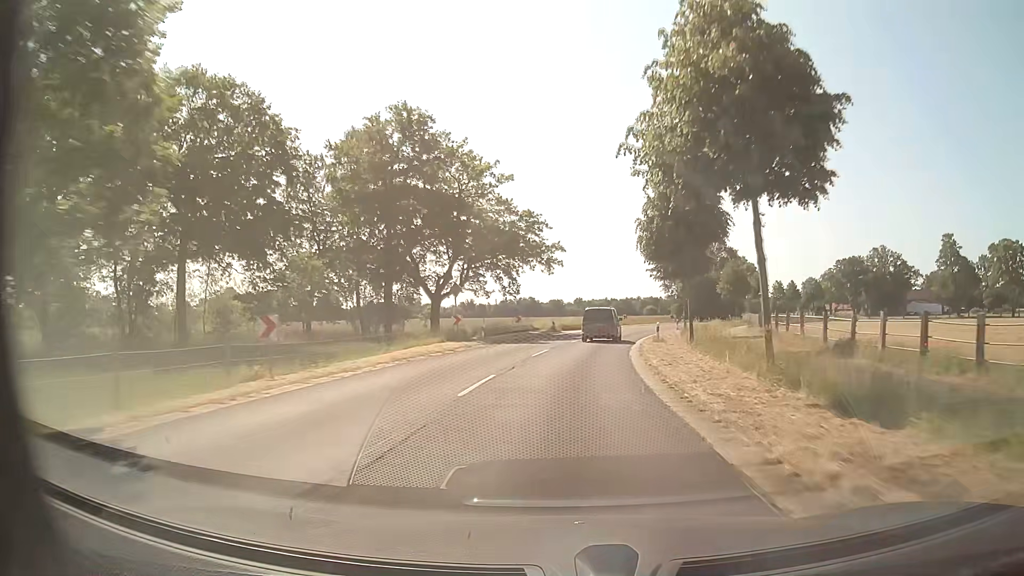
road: secondary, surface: asphalt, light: Day
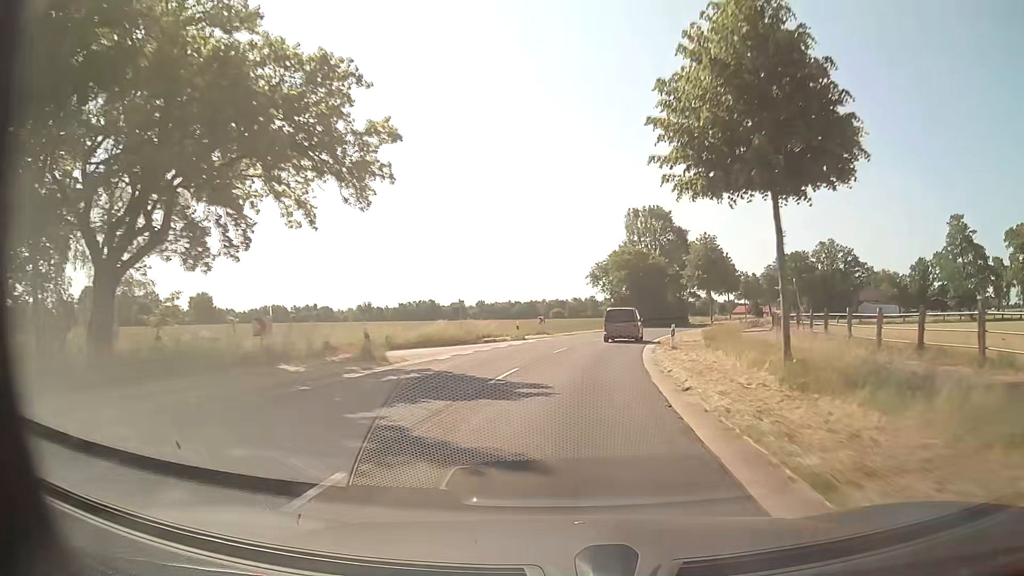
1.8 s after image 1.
(+2.3, +33.7) m; +8°
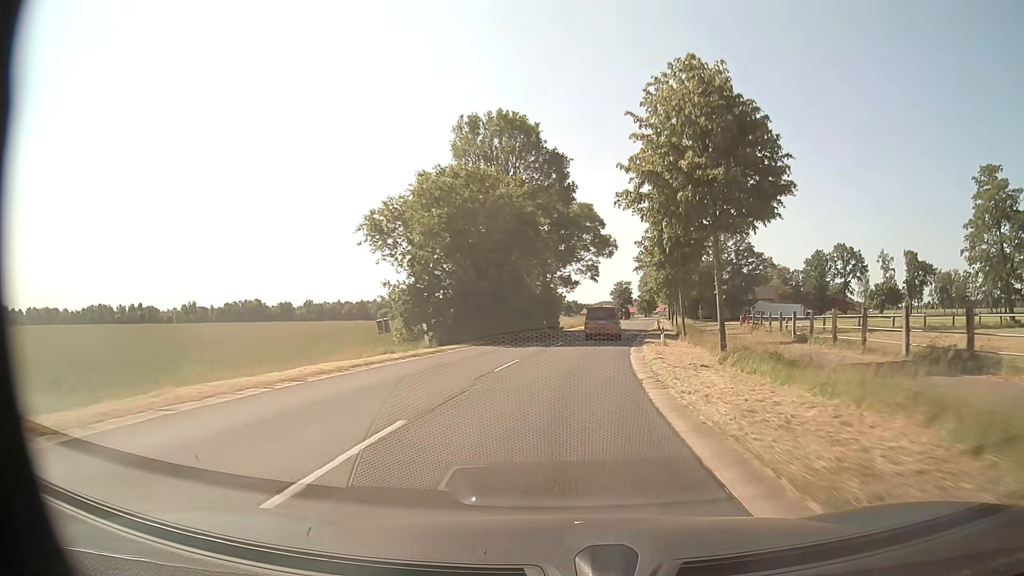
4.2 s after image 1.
(+5.1, +44.6) m; +13°
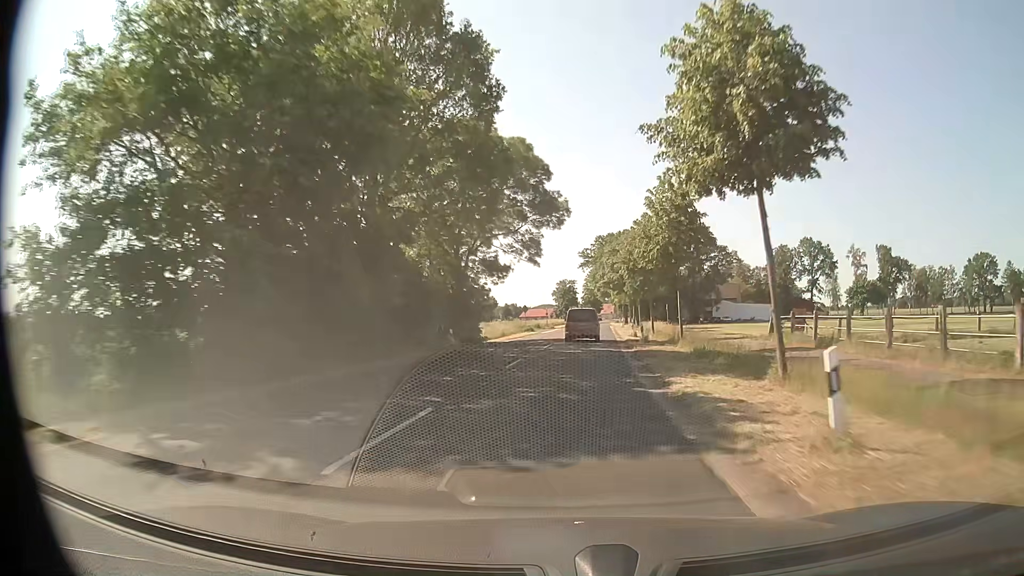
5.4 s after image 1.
(+1.1, +22.5) m; +6°
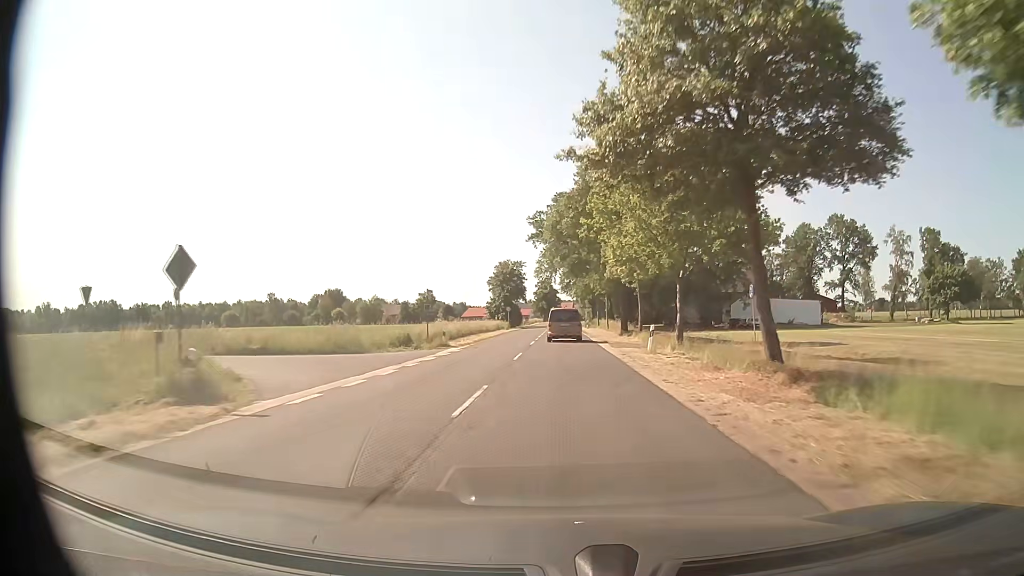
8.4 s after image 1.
(+2.4, +56.6) m; +4°
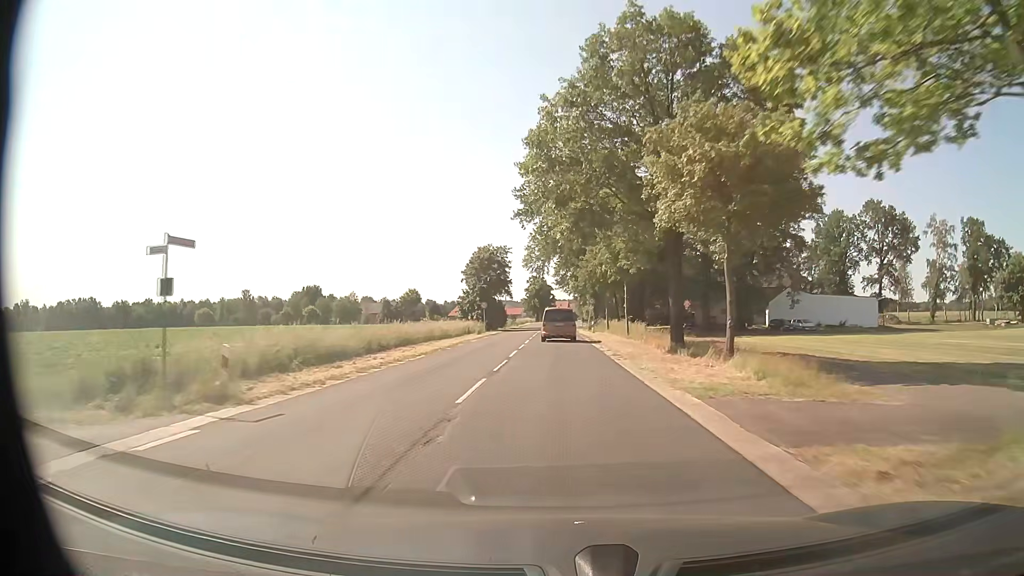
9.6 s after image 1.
(+0.1, +22.7) m; 0°
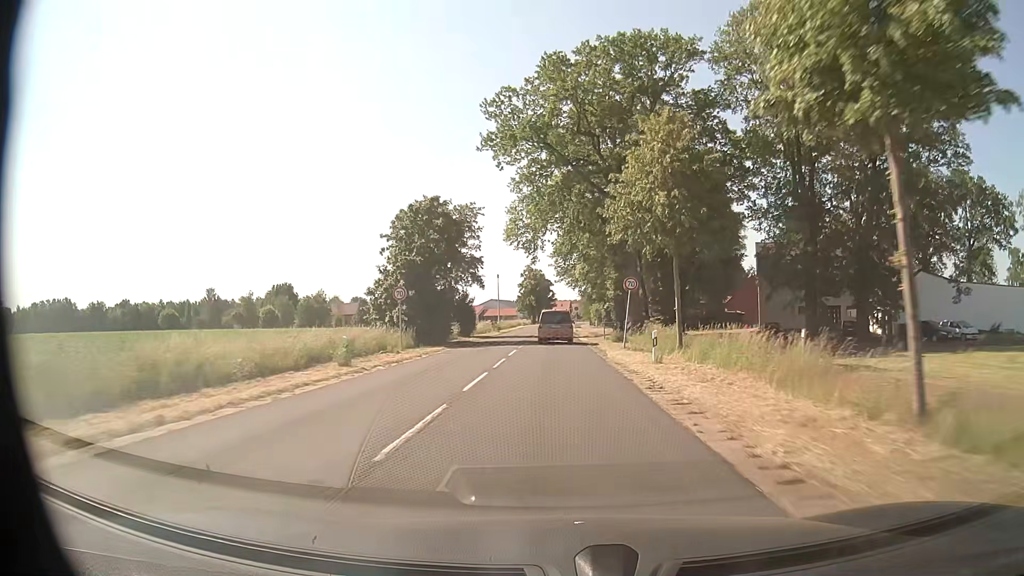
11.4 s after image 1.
(+0.1, +34.1) m; 0°
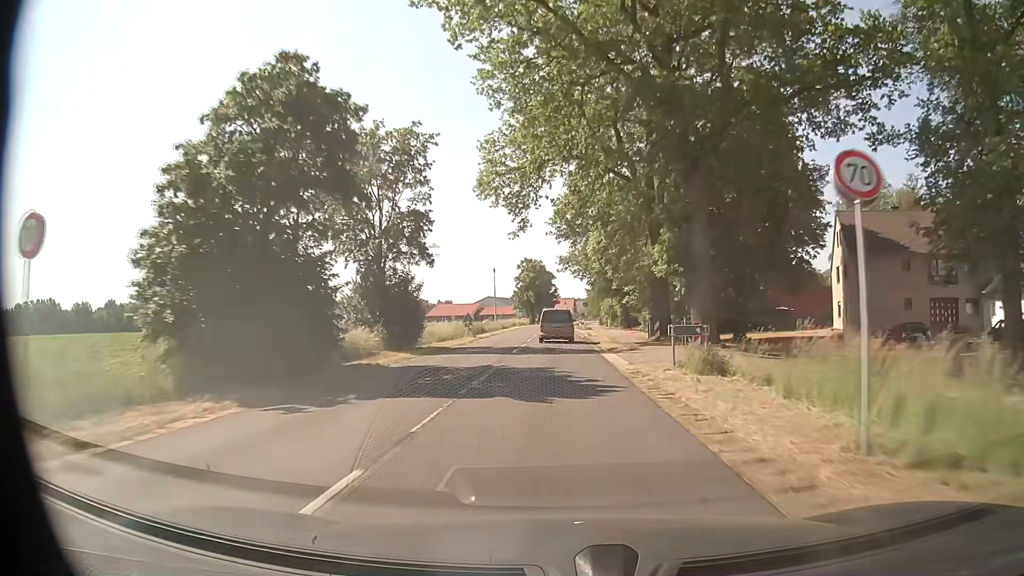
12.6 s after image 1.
(-0.2, +22.8) m; -1°
(0, +10) (0, +20) (0, +30) (0, +40) (0, +50) (0, +60) (0, +70) (0, +80) (0, +90) (+1, +100) m
